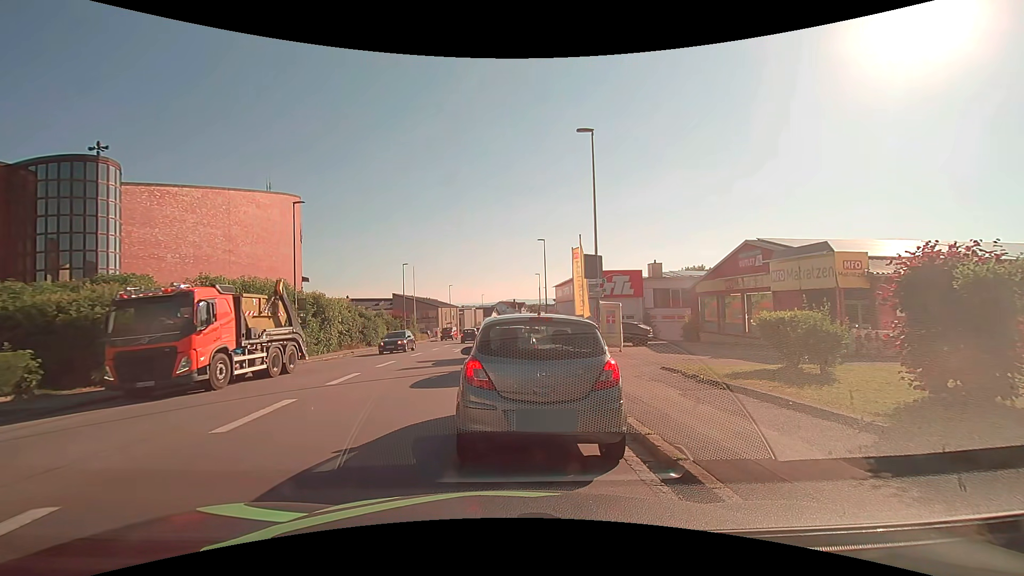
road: tertiary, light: Day
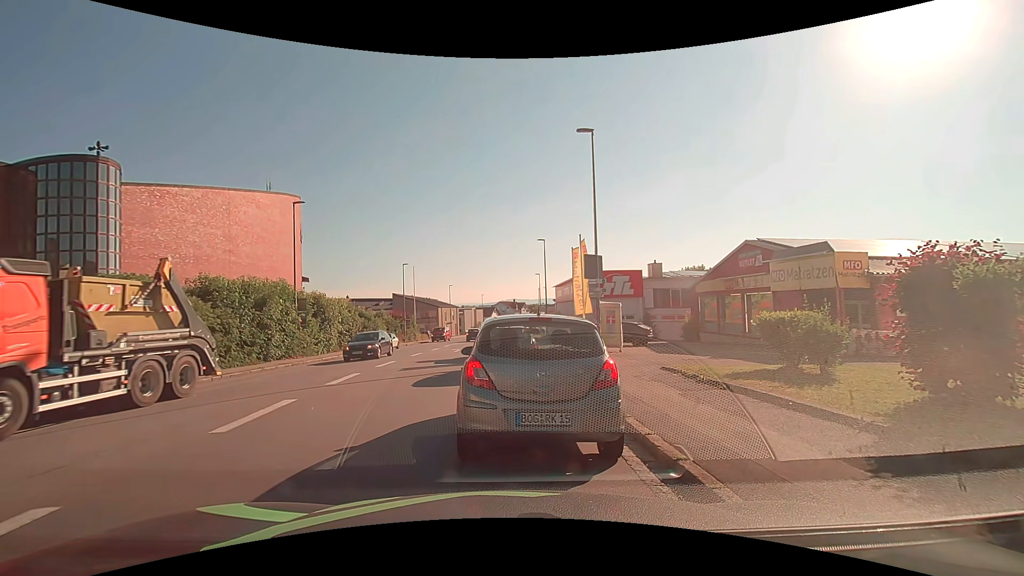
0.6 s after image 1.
(0.0, 0.0) m; 0°
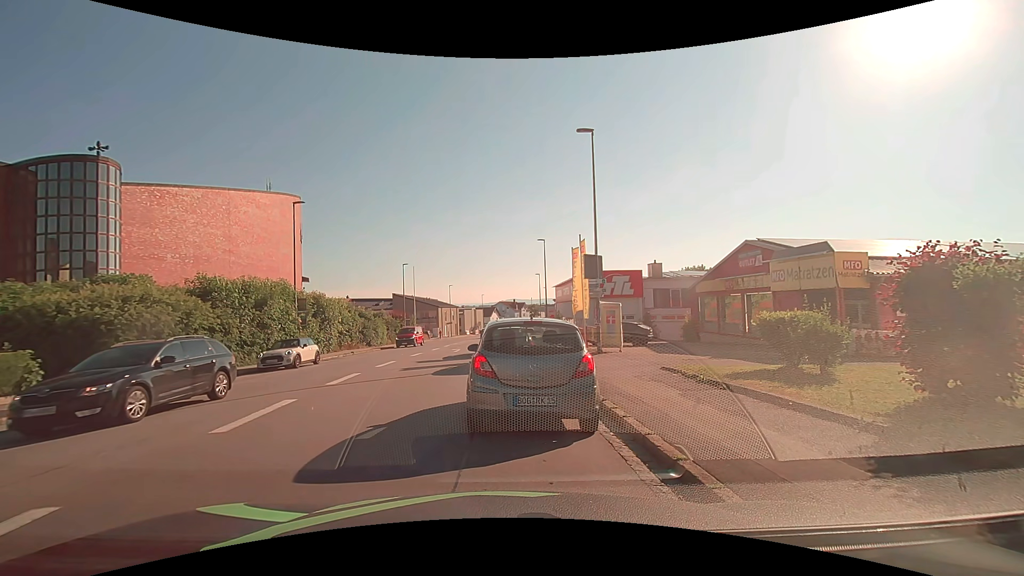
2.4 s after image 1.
(0.0, 0.0) m; 0°
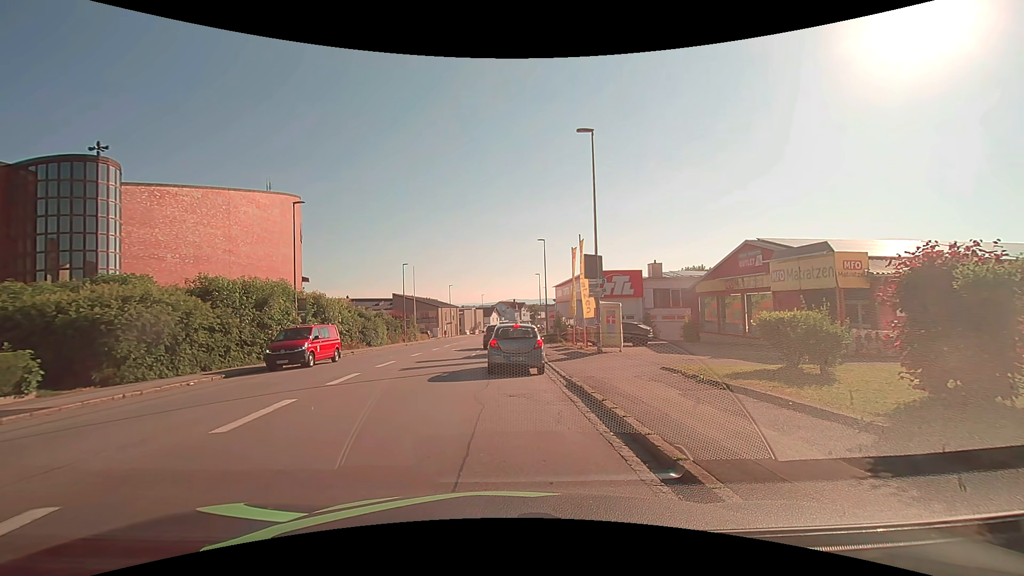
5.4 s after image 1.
(0.0, 0.0) m; 0°
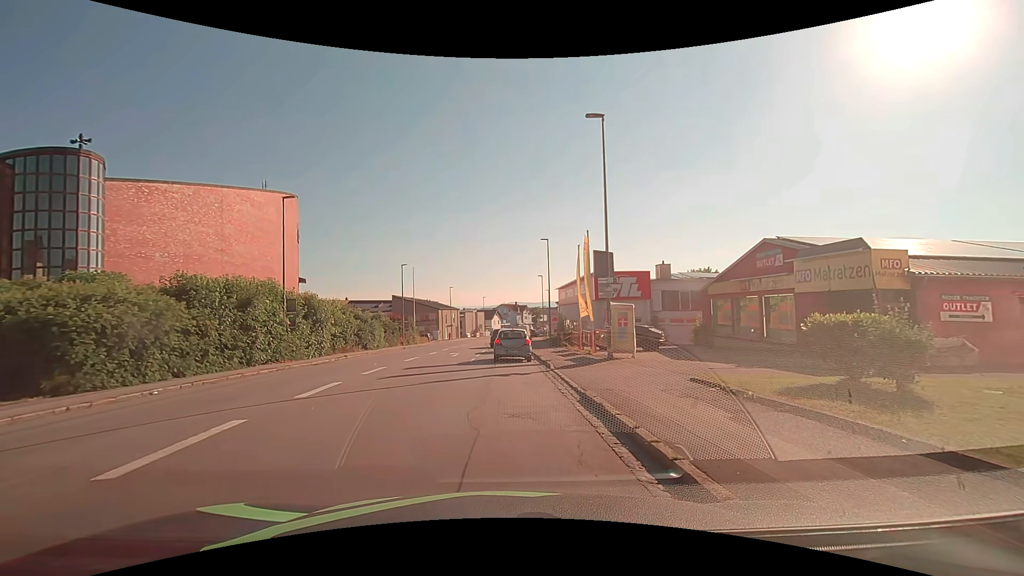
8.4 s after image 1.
(0.0, +2.0) m; -2°
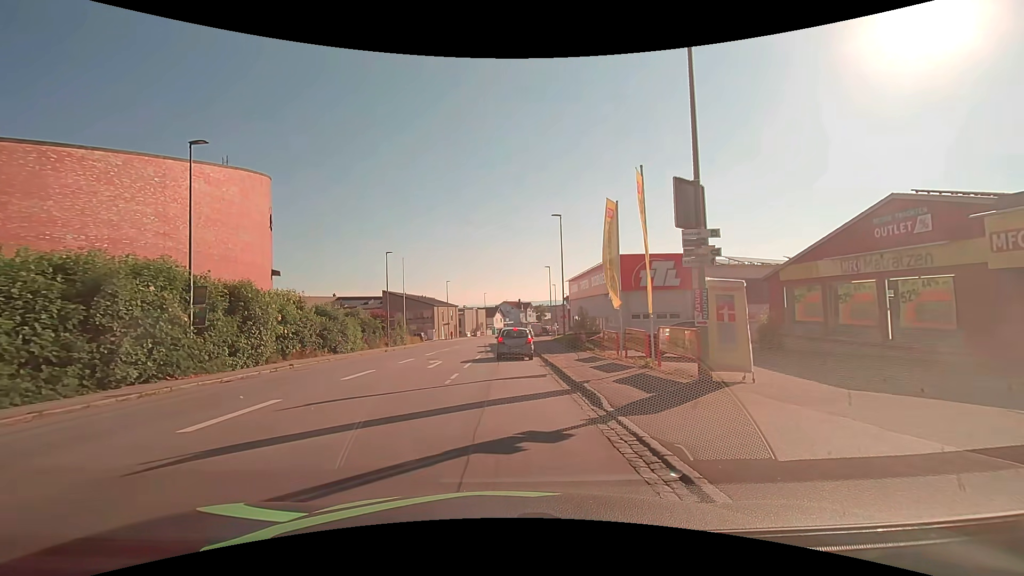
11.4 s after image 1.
(+0.3, +9.9) m; +1°
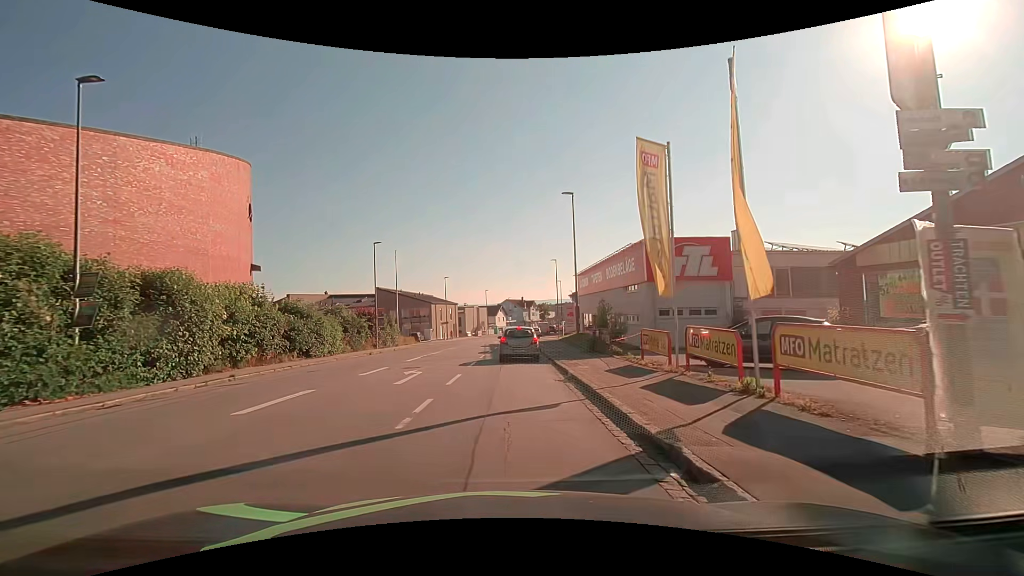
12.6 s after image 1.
(0.0, +6.1) m; 0°
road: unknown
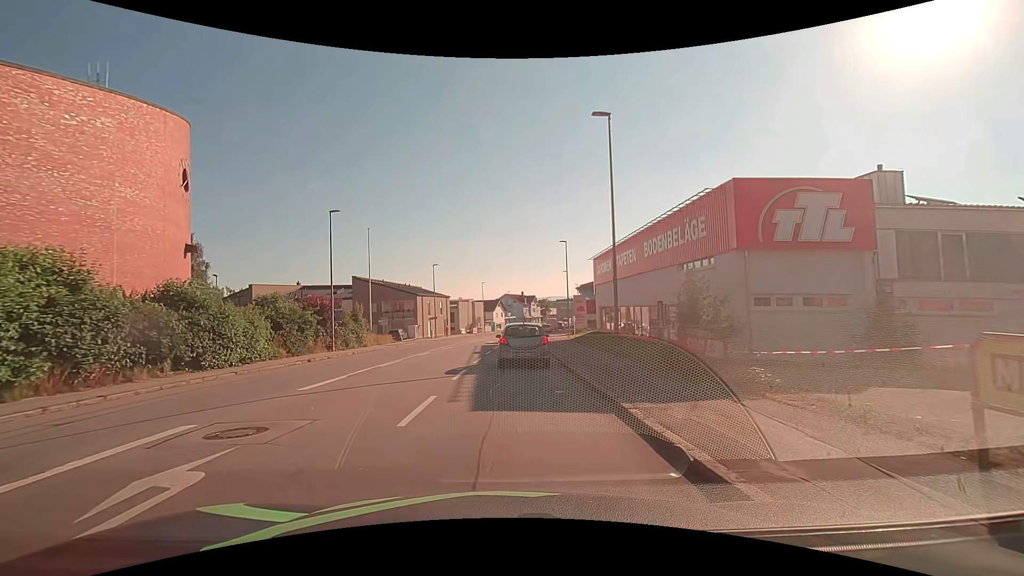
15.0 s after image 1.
(-0.1, +11.8) m; +1°
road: tertiary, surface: asphalt
(0, +10) (0, +20) (0, +30) (0, +40) (+1, +50) (+2, +60) (+3, +70) (+4, +80) (+5, +90) (+7, +100) m
